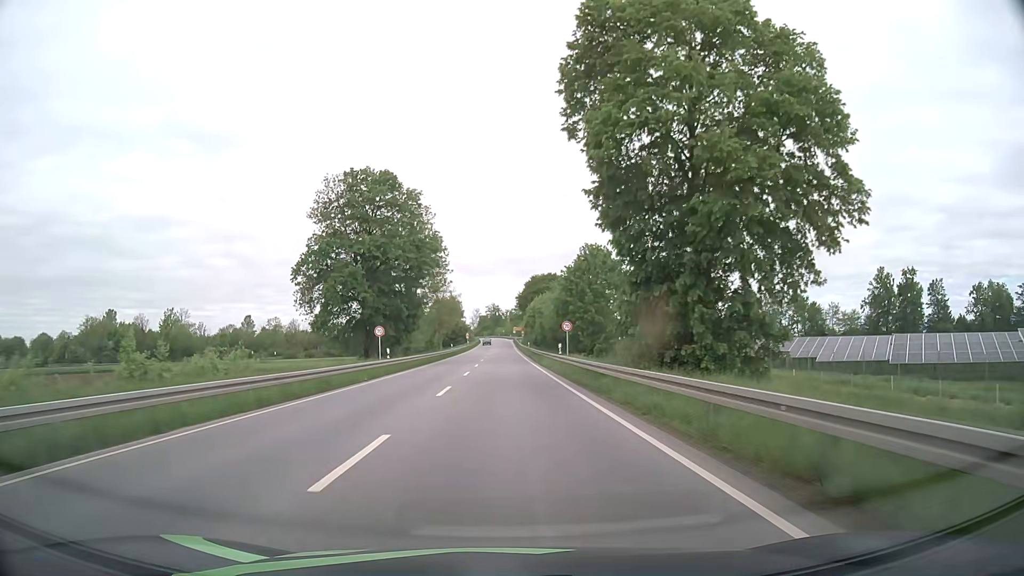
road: primary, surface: asphalt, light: Day
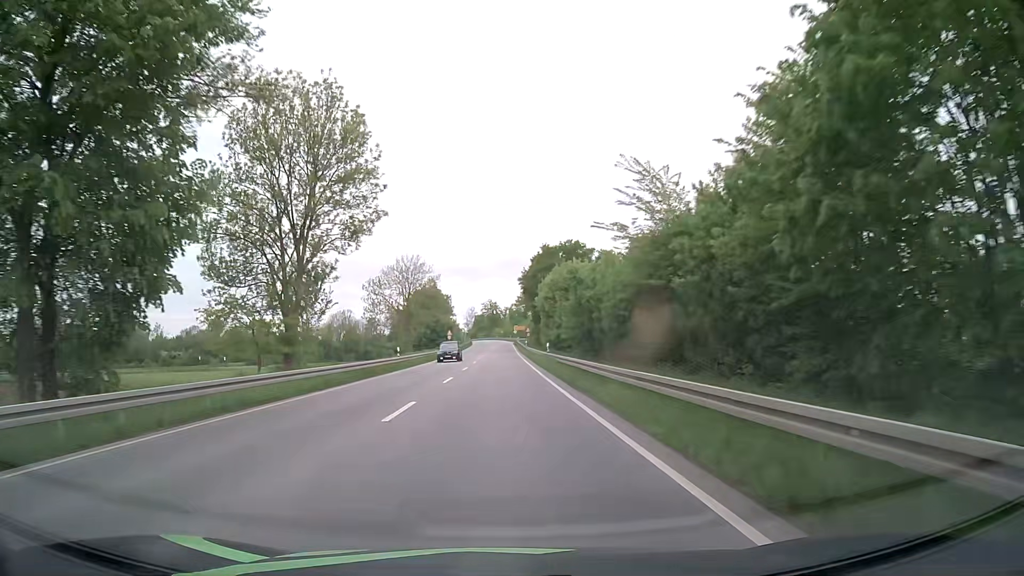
(-0.1, +42.5) m; 0°
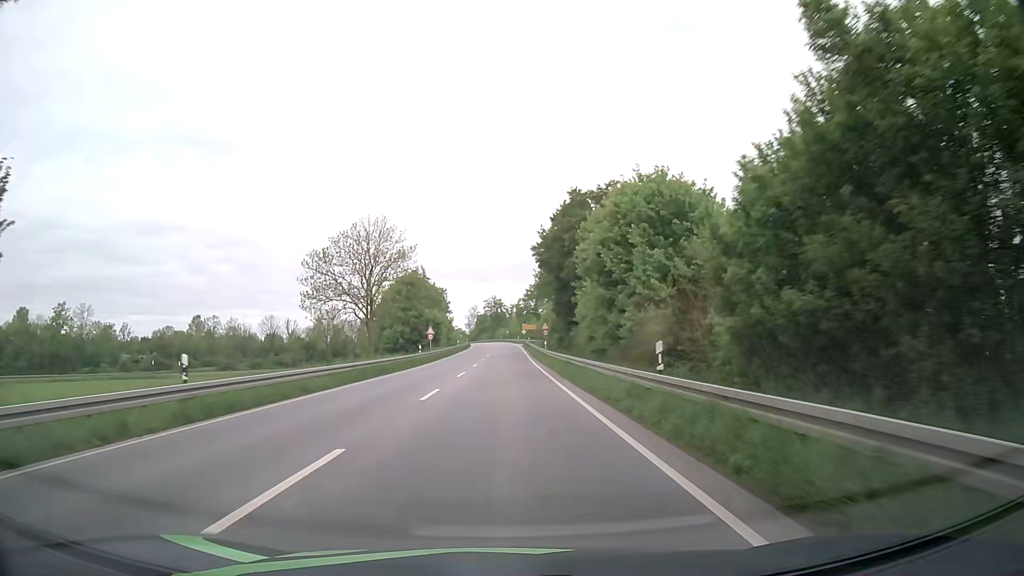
(-0.1, +31.5) m; -1°
